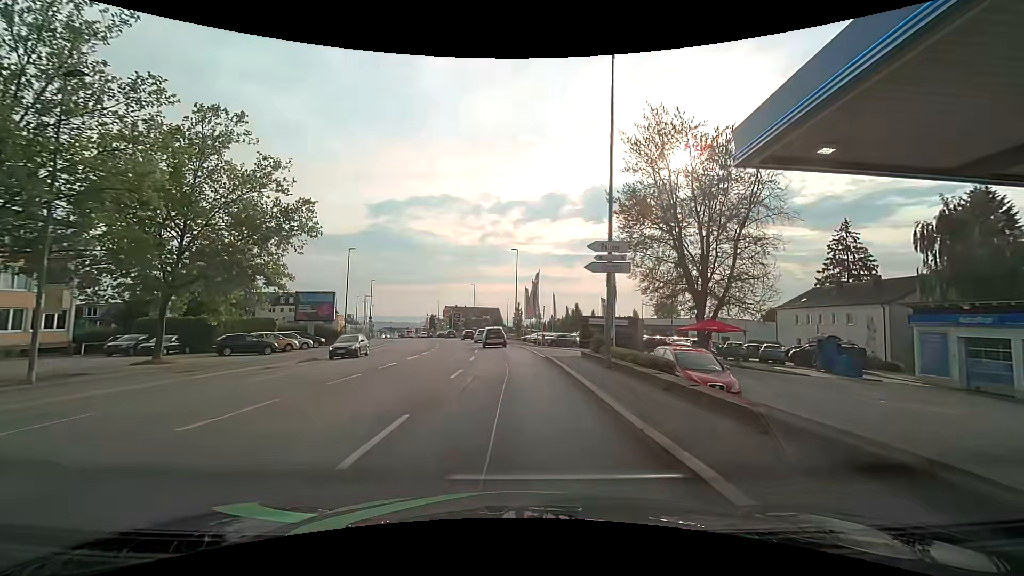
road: tertiary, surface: asphalt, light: Day
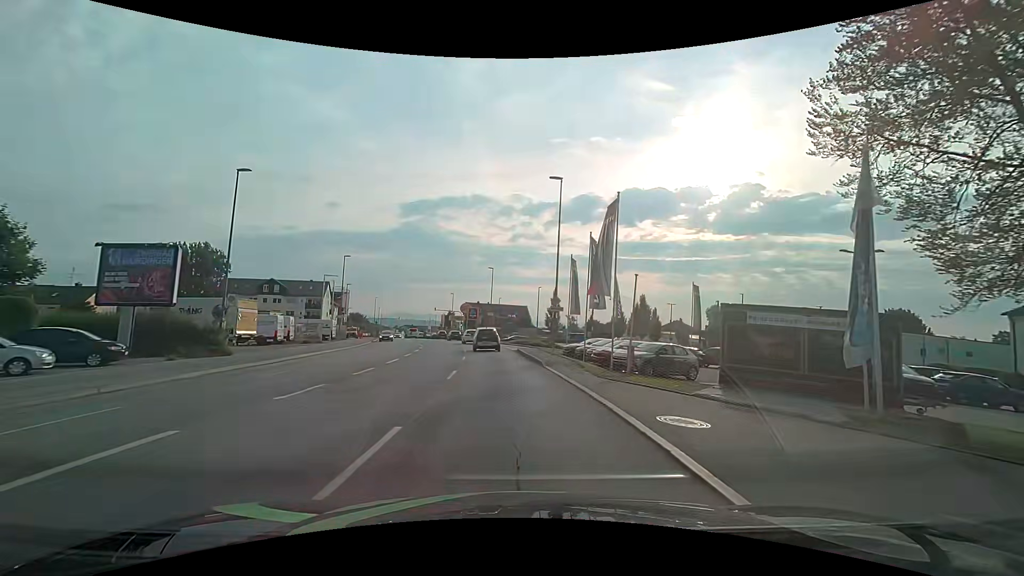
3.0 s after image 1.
(-0.4, +26.8) m; -3°
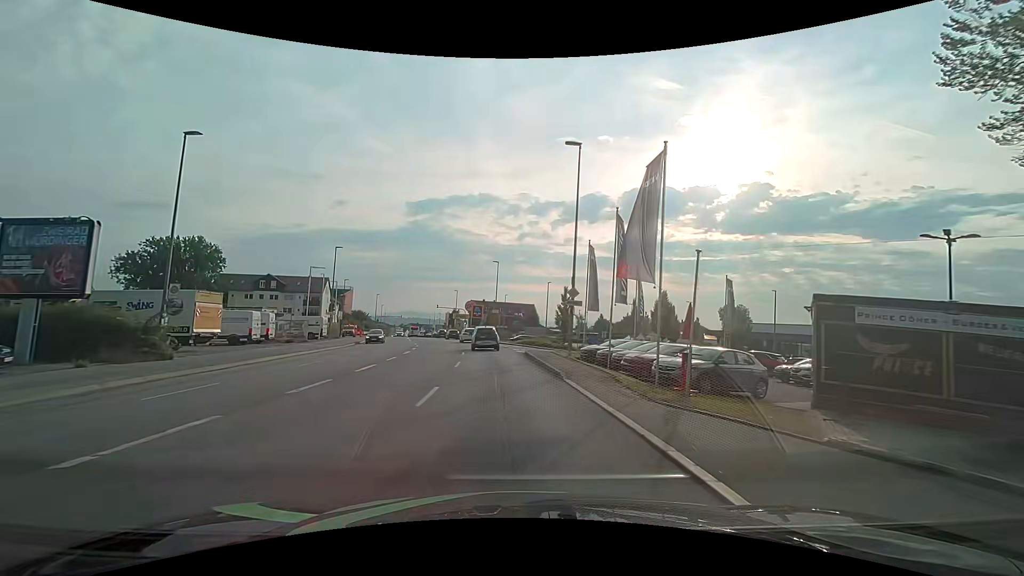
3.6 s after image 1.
(0.0, +5.3) m; -1°
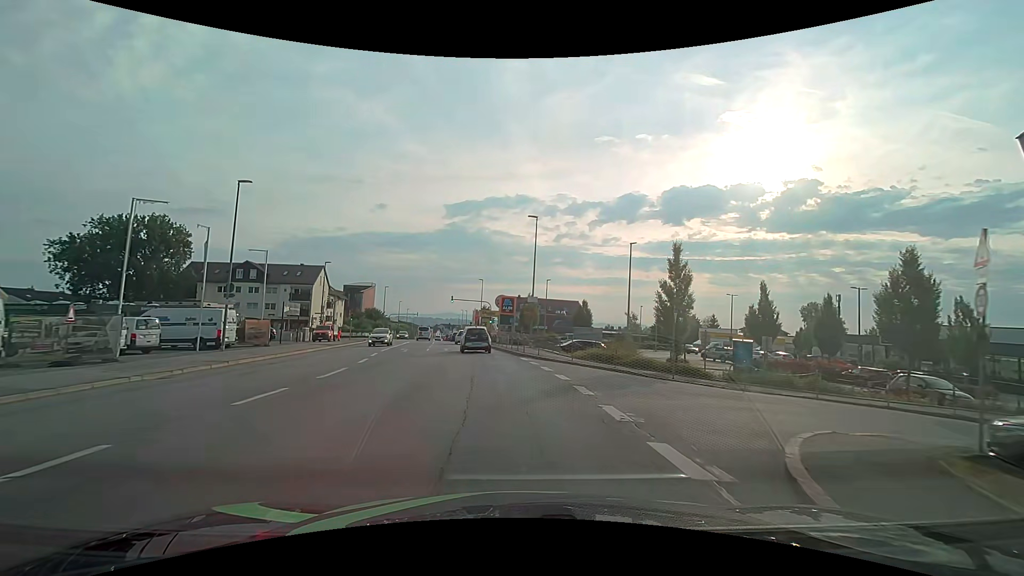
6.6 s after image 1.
(-0.9, +26.1) m; -4°
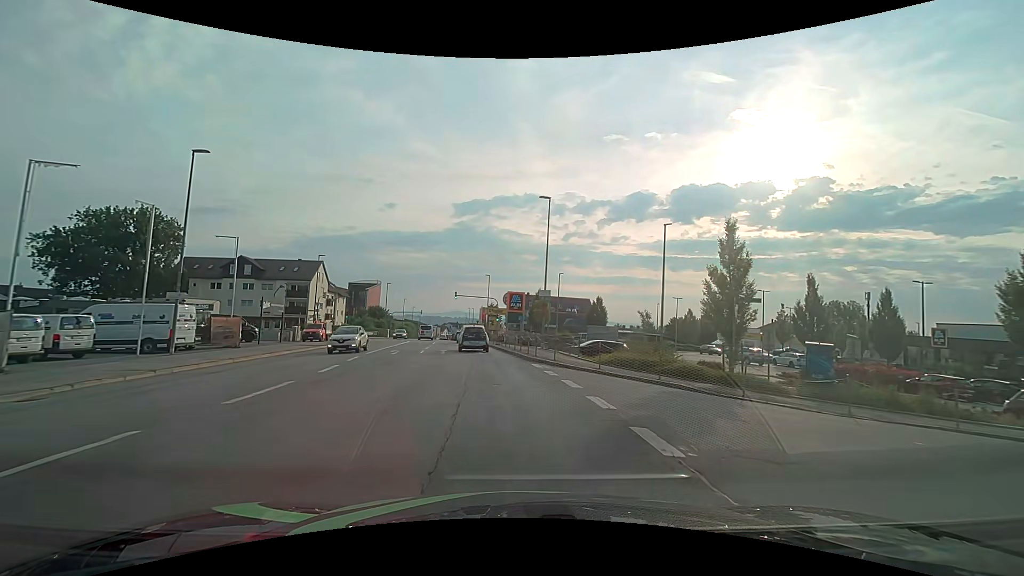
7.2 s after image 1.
(-0.1, +5.2) m; 0°
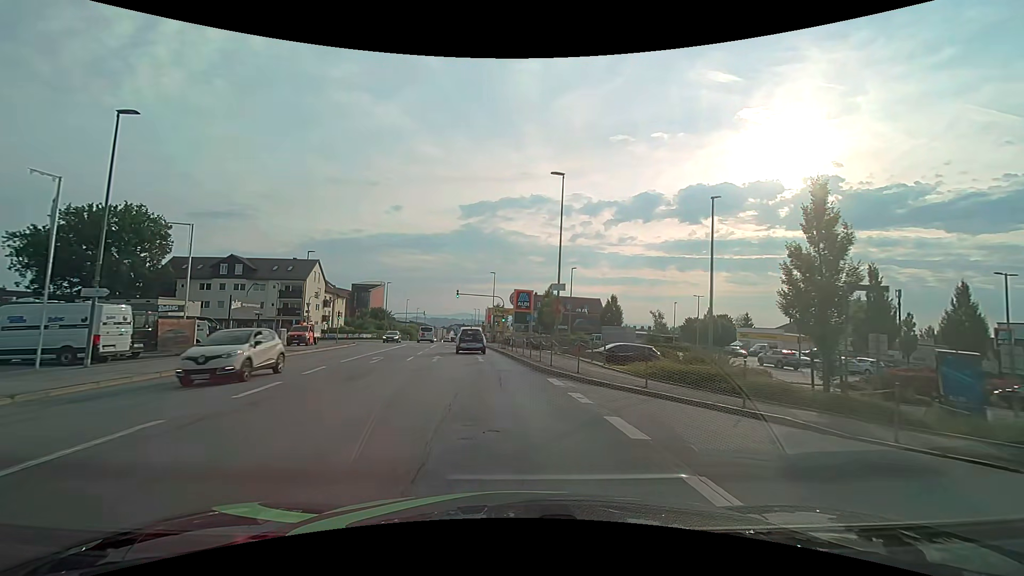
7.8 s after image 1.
(-0.1, +5.4) m; -1°
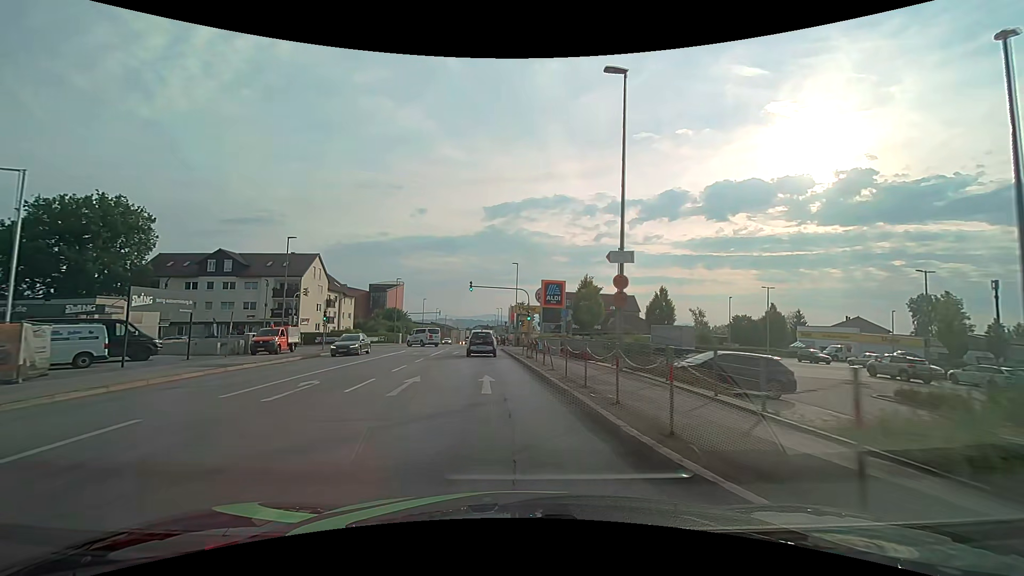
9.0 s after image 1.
(-0.2, +11.2) m; -2°
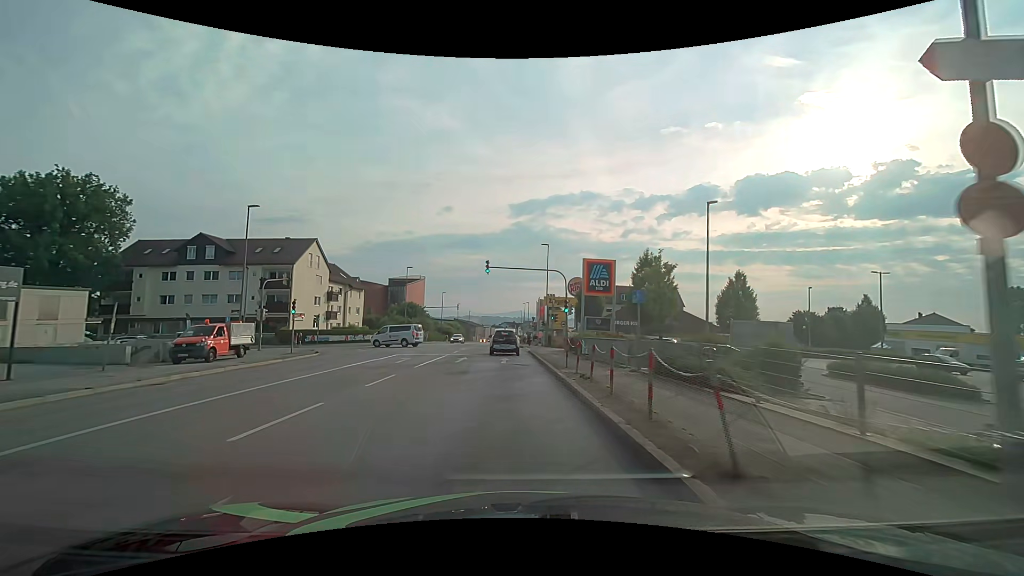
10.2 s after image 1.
(-0.4, +11.7) m; -3°
